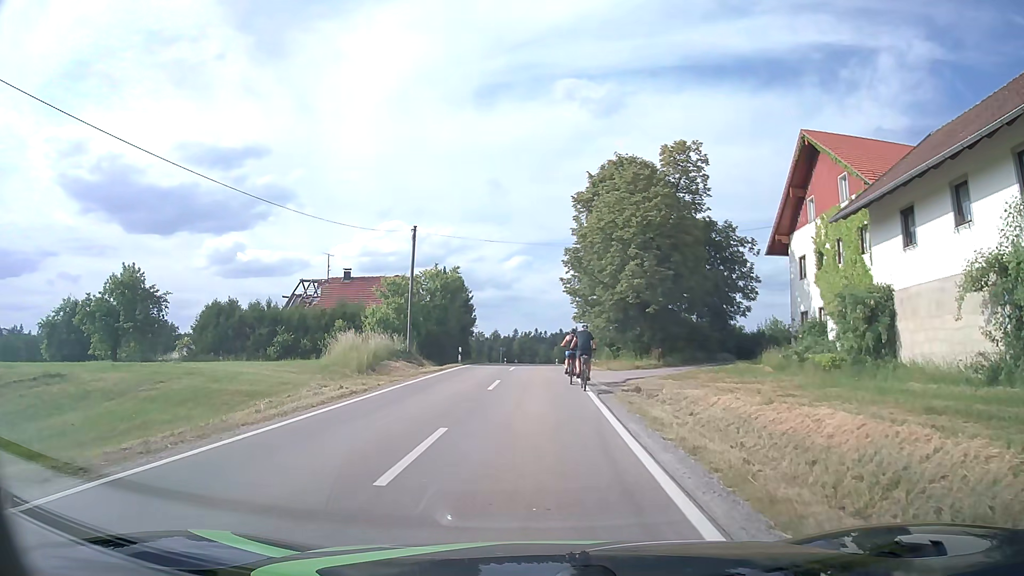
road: tertiary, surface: asphalt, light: Day
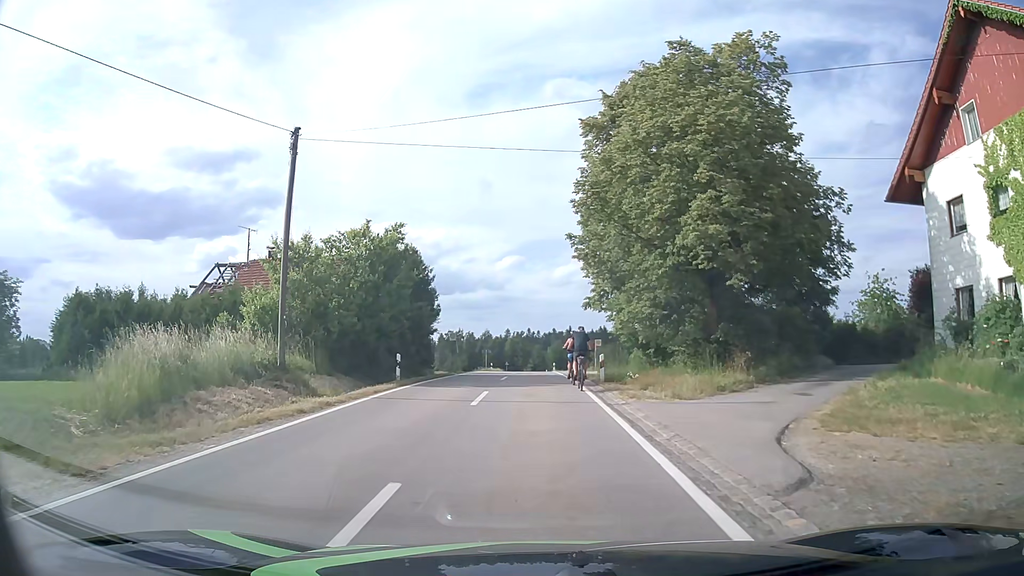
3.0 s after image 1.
(+0.1, +16.0) m; +2°
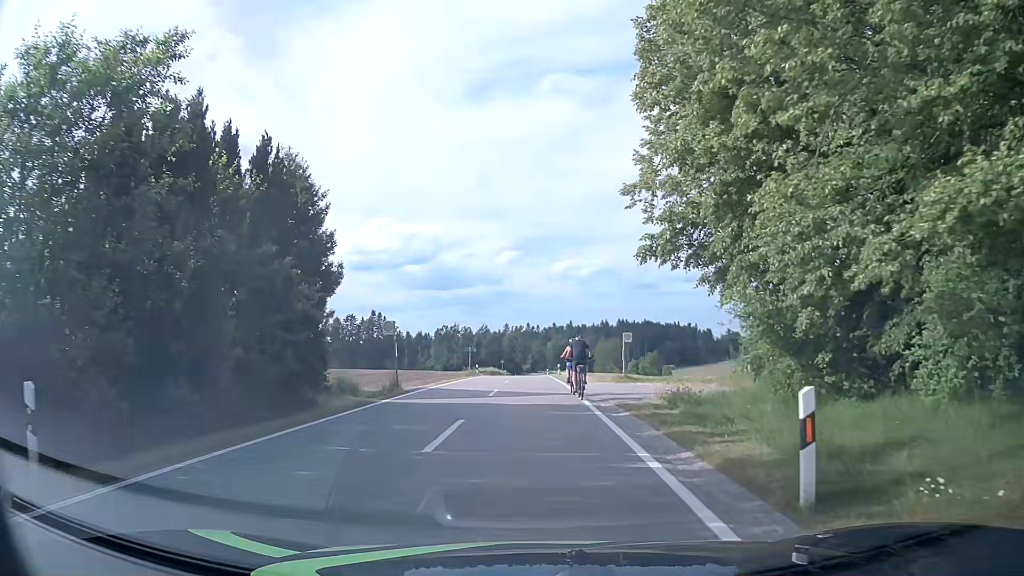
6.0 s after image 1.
(-0.1, +17.5) m; 0°
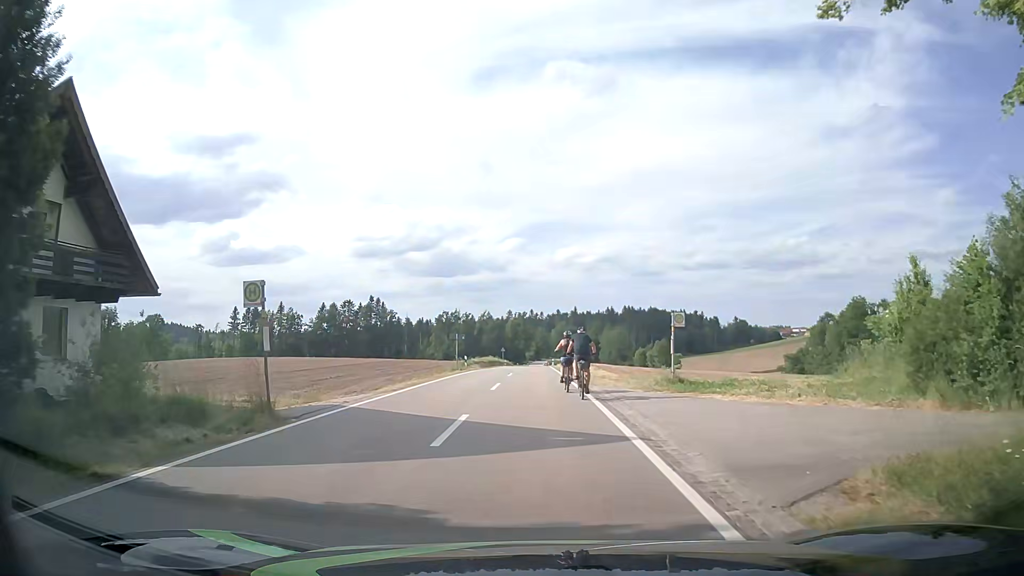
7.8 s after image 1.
(-0.2, +11.9) m; -2°
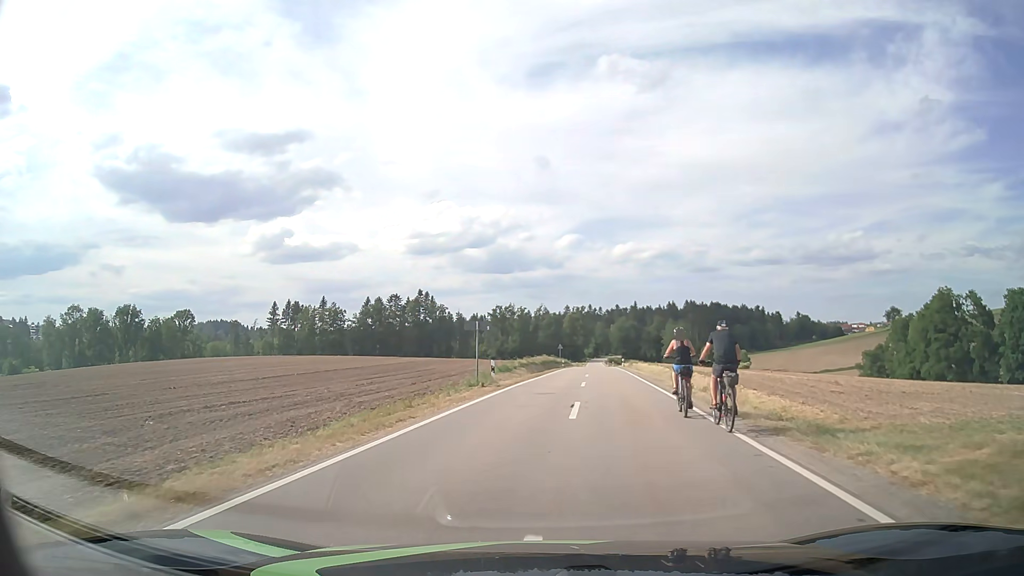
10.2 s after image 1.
(-0.4, +20.1) m; -4°
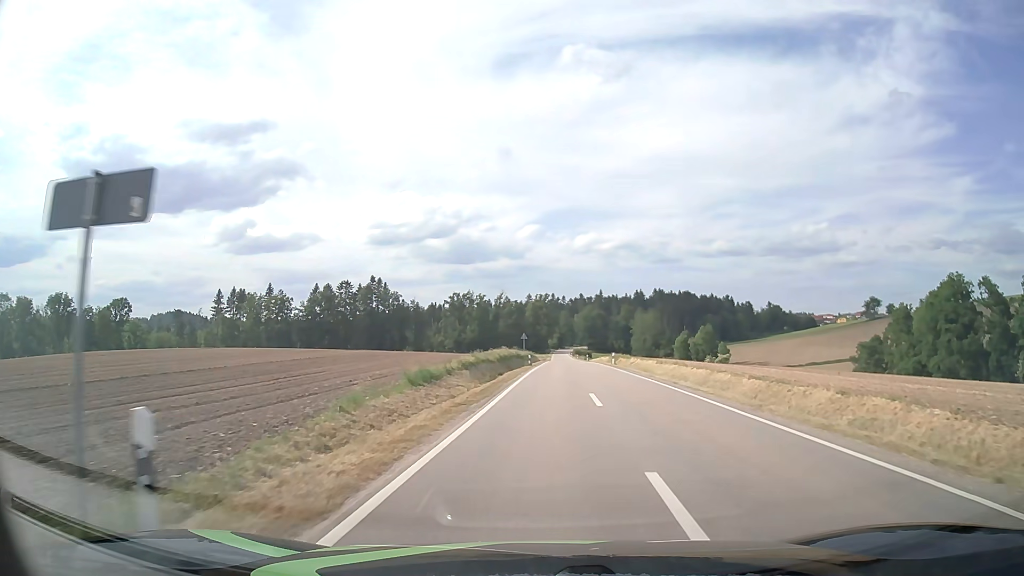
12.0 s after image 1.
(+0.3, +22.1) m; +3°
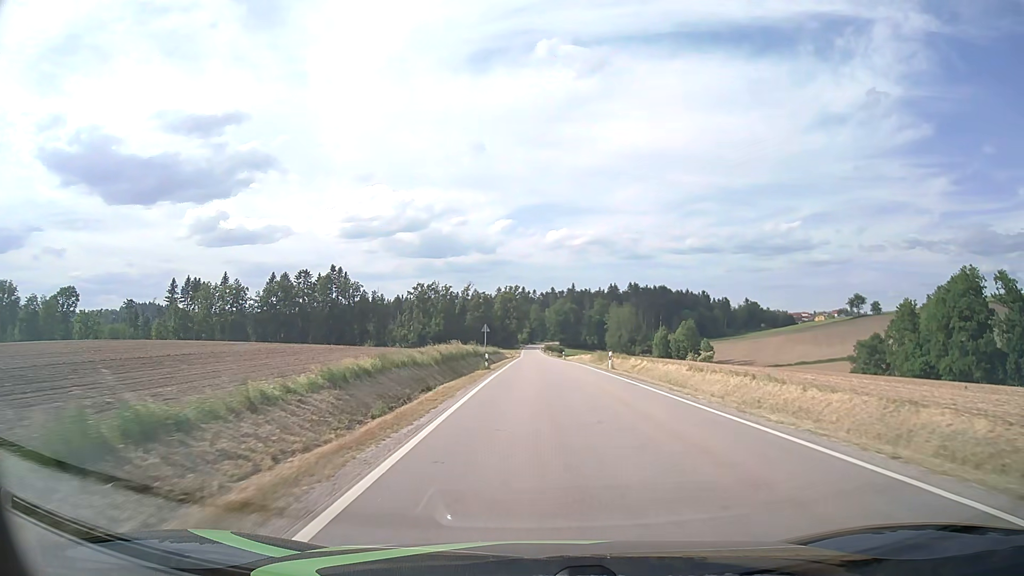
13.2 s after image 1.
(+0.5, +17.6) m; +2°
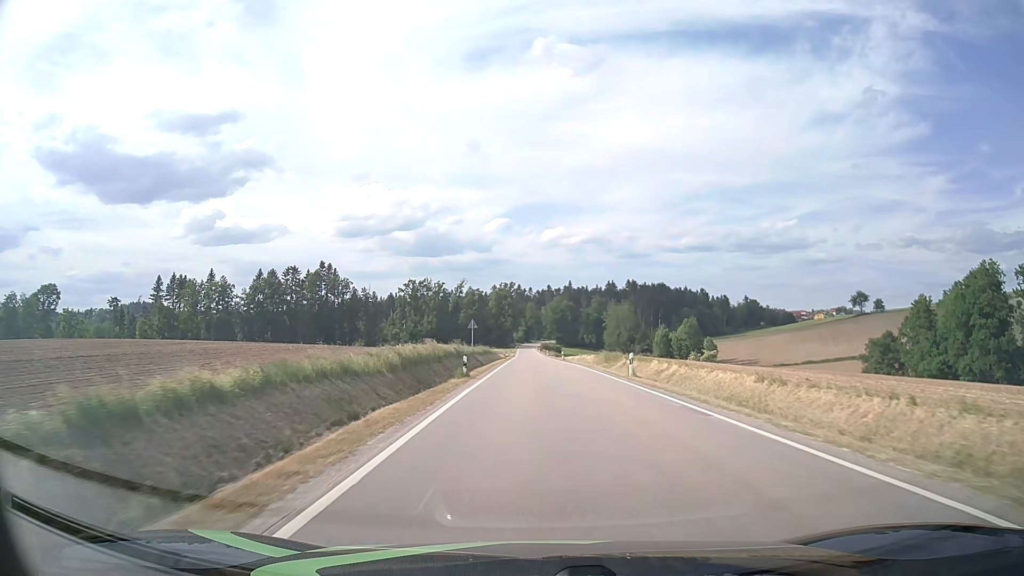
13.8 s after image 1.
(0.0, +9.5) m; 0°
(0, +10) (0, +20) (0, +30) (+1, +40) (+1, +50) (+1, +60) (+1, +70) (+1, +80) (+1, +90) (0, +100) m
